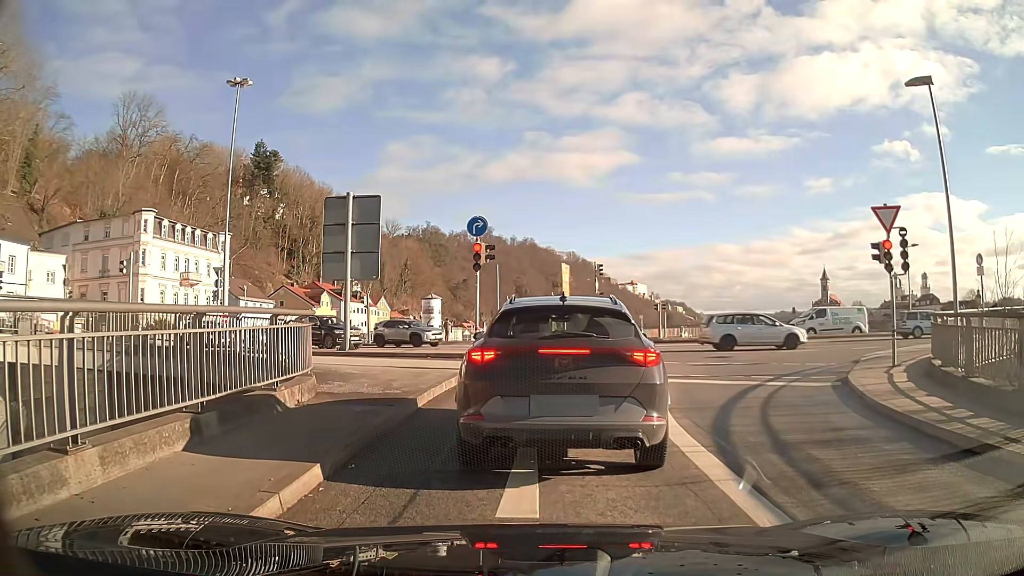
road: primary_link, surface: asphalt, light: Day
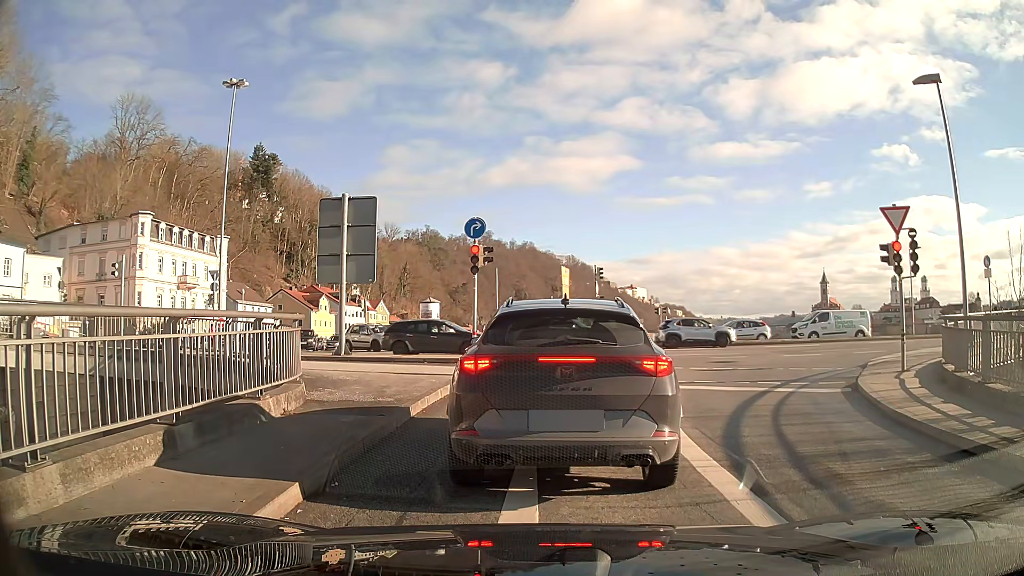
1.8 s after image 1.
(0.0, +0.5) m; 0°
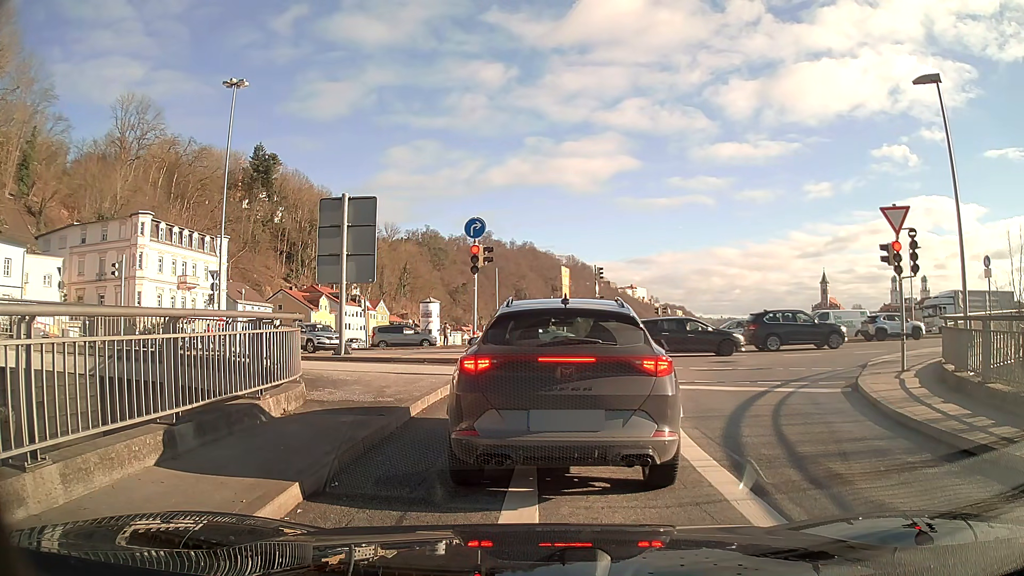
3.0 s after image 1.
(0.0, 0.0) m; 0°
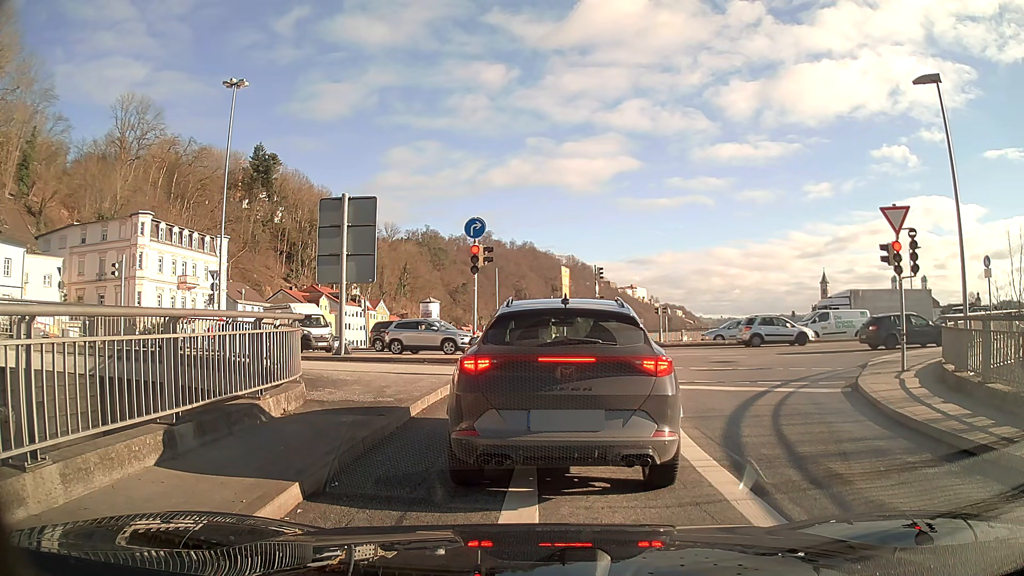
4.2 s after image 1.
(0.0, 0.0) m; 0°
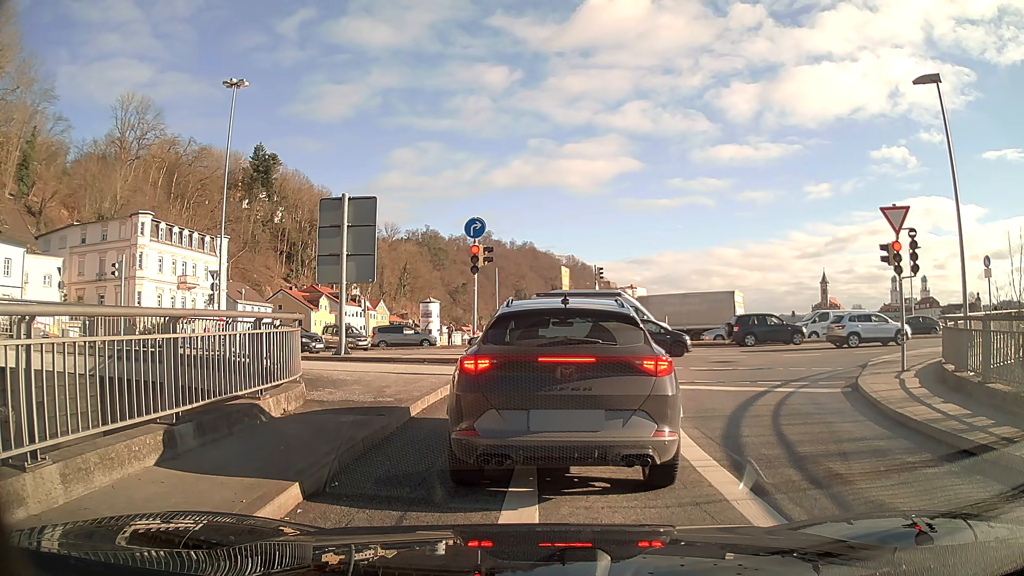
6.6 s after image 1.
(0.0, 0.0) m; 0°
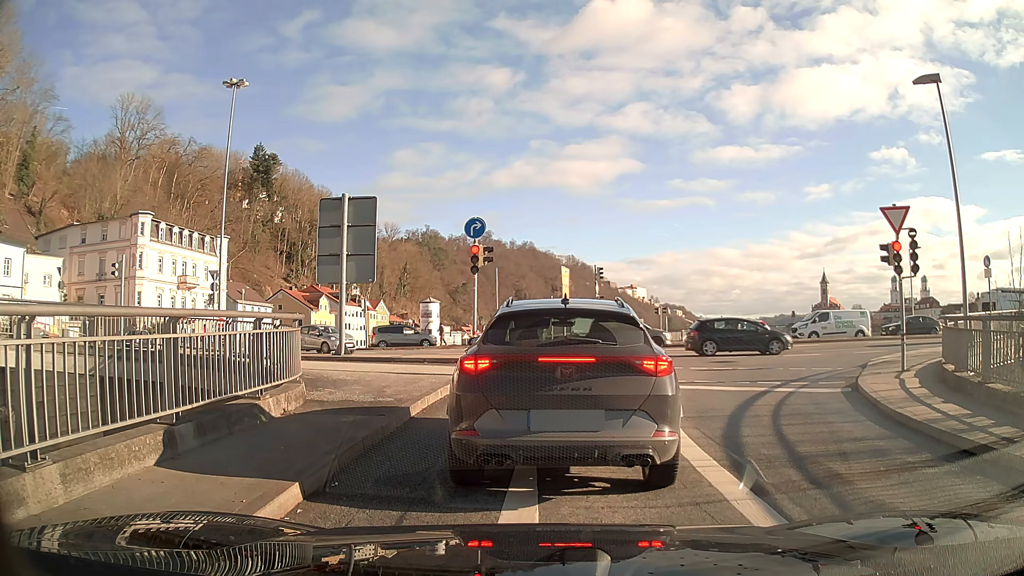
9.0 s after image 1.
(0.0, 0.0) m; 0°
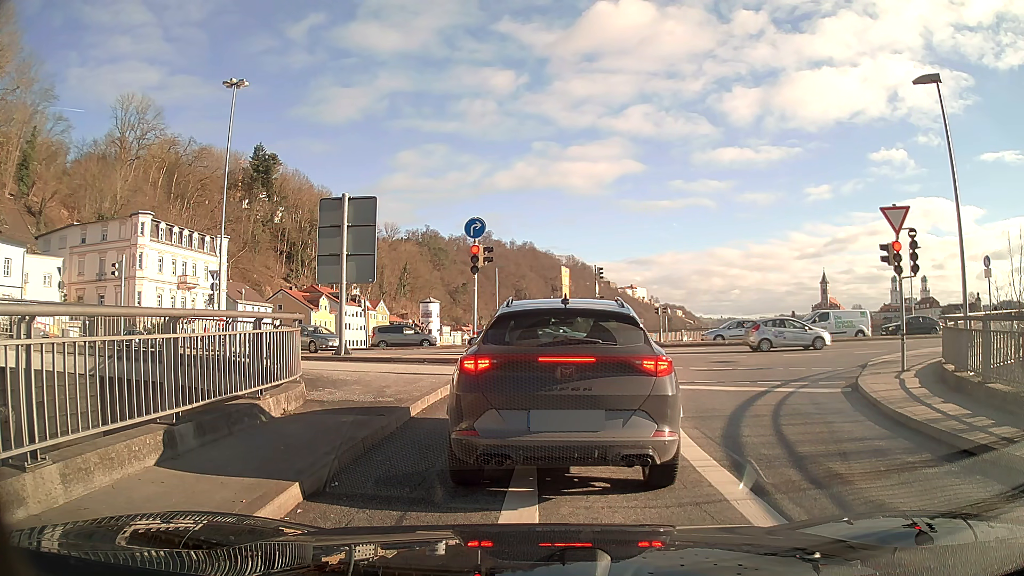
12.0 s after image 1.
(0.0, 0.0) m; 0°
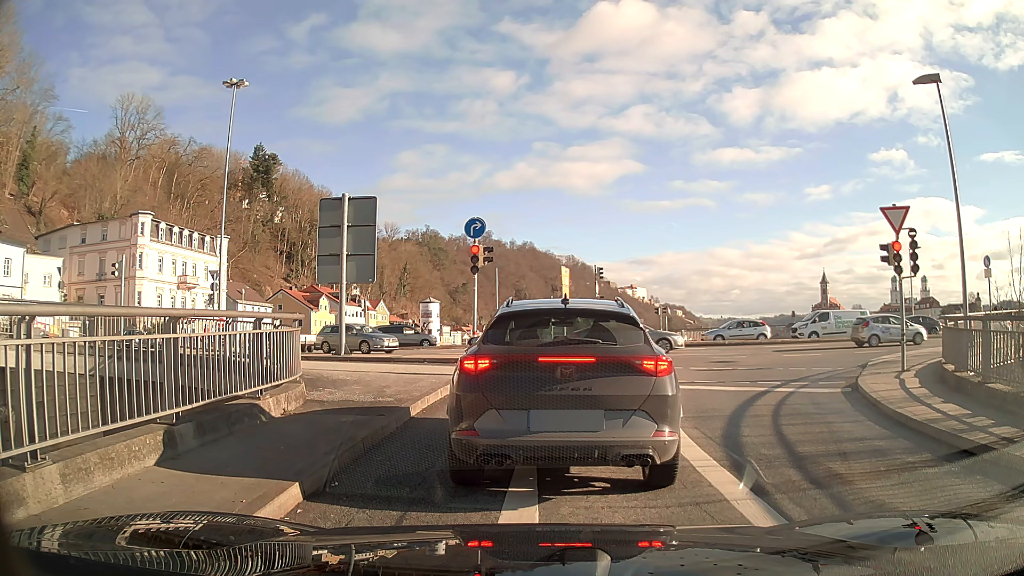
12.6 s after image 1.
(0.0, 0.0) m; 0°
